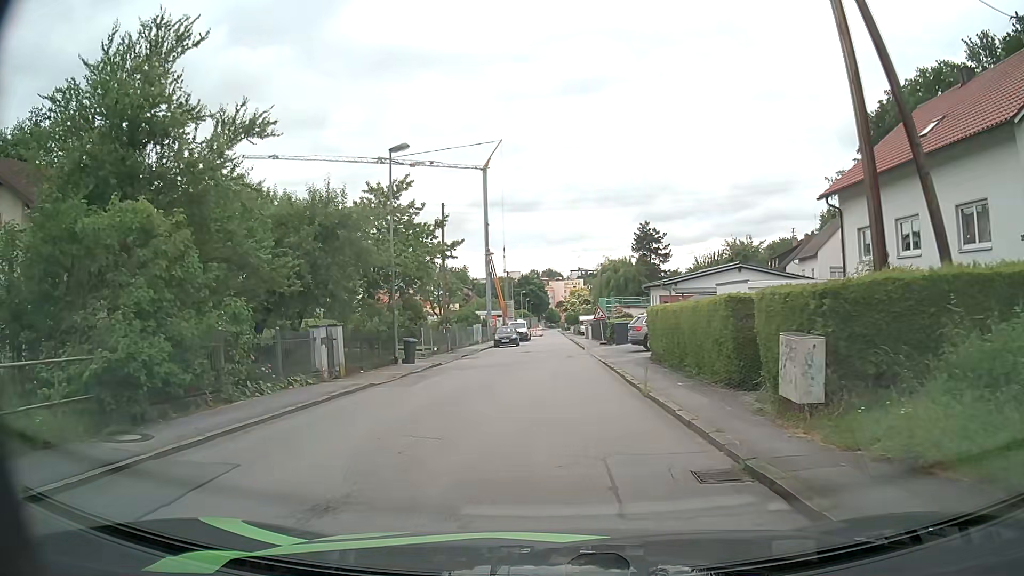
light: Day
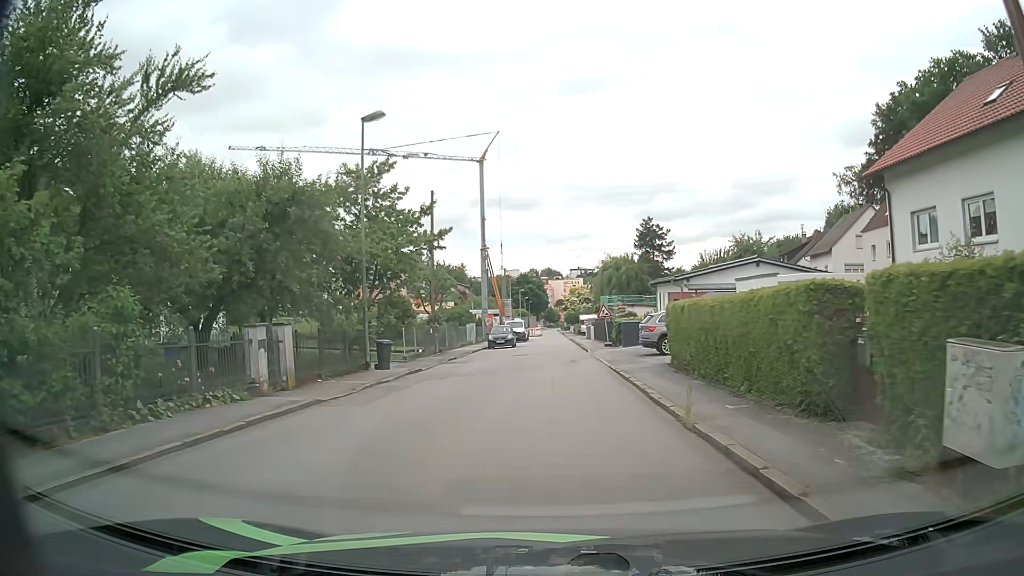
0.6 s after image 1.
(0.0, +3.9) m; 0°
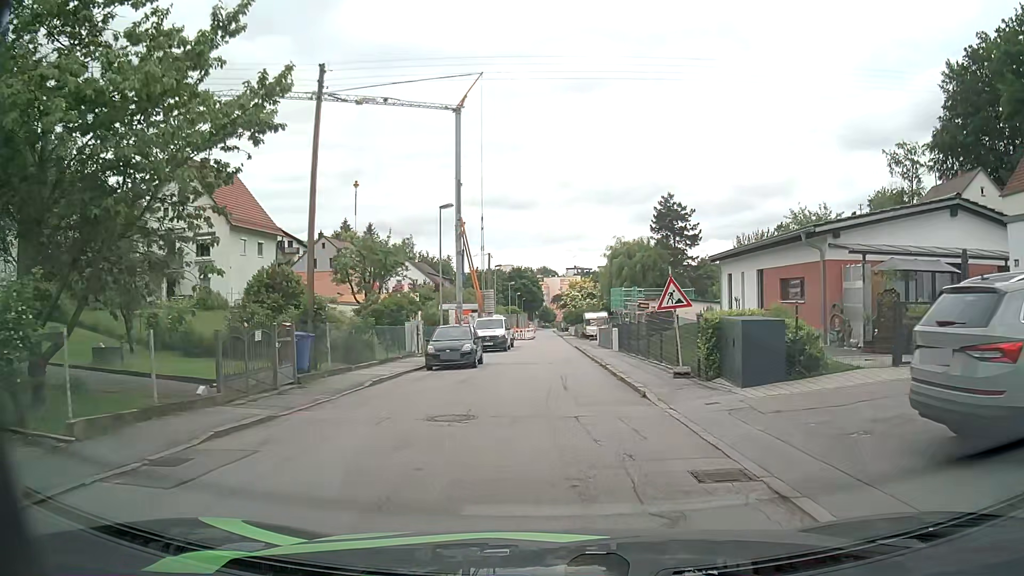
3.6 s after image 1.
(0.0, +20.6) m; 0°
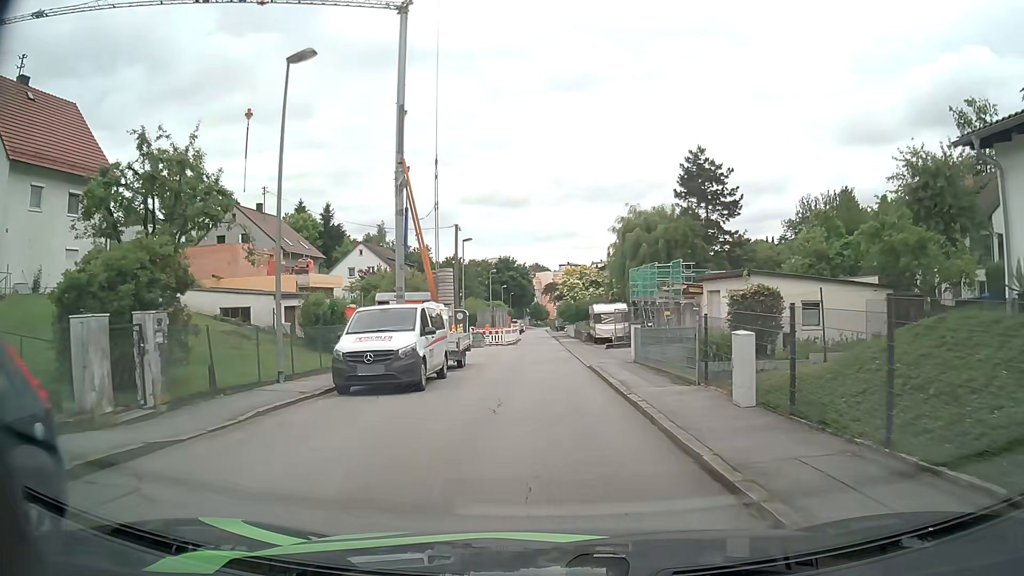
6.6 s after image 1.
(+0.3, +22.1) m; +1°
